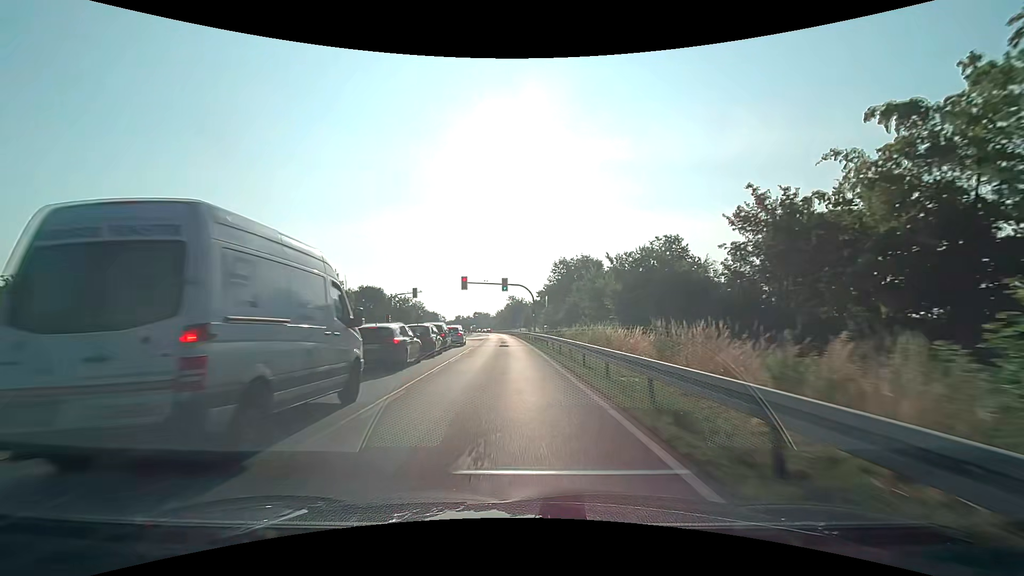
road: primary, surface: asphalt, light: Day
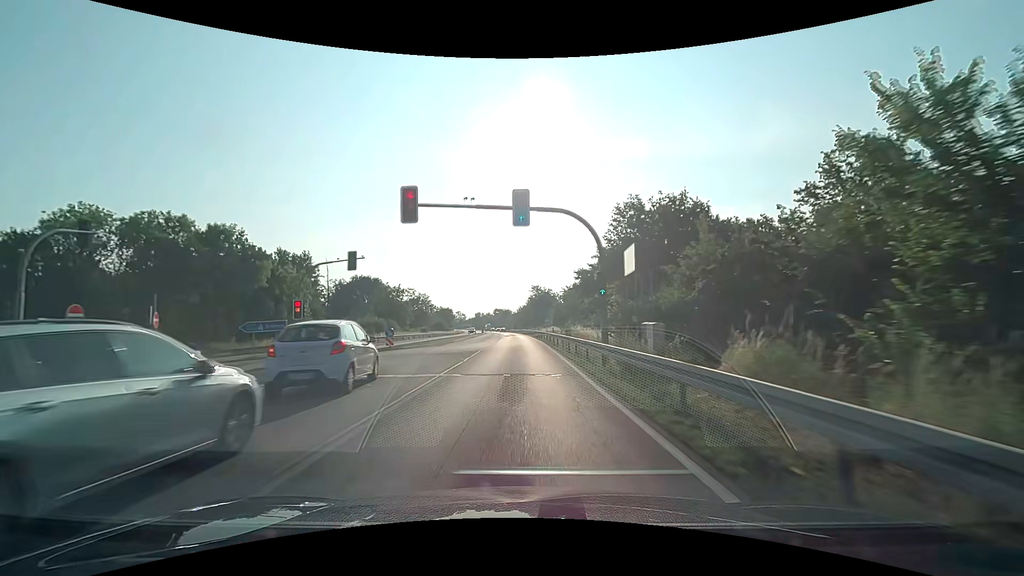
(-1.1, +32.6) m; -3°
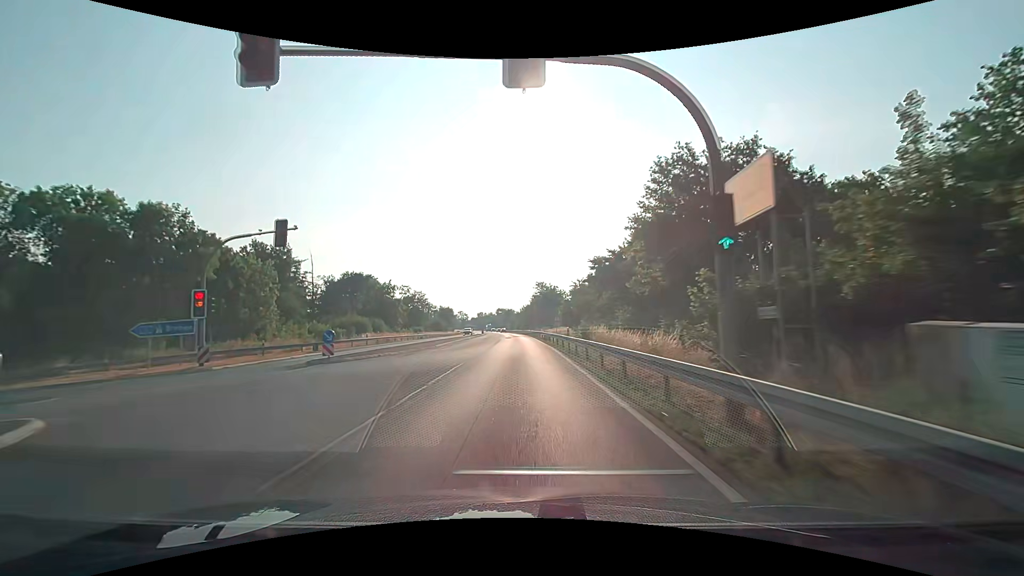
(0.0, +10.9) m; 0°
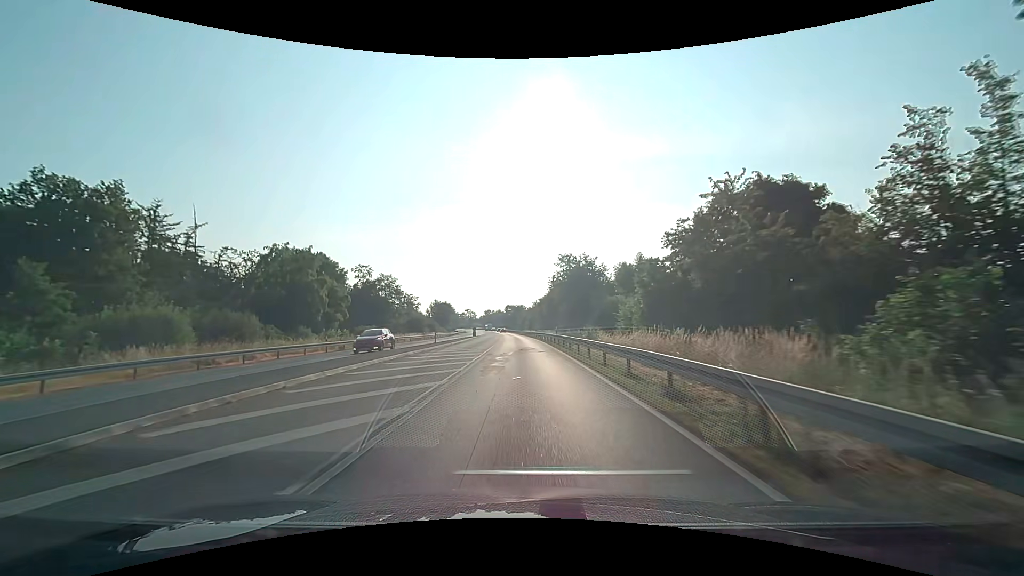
(-0.5, +43.3) m; -1°
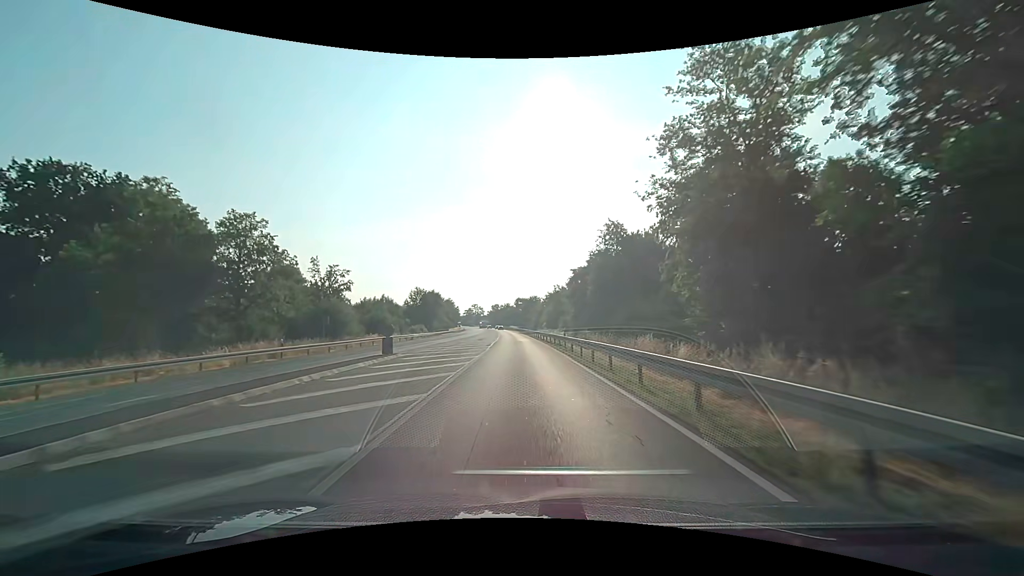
(-0.8, +53.9) m; -1°
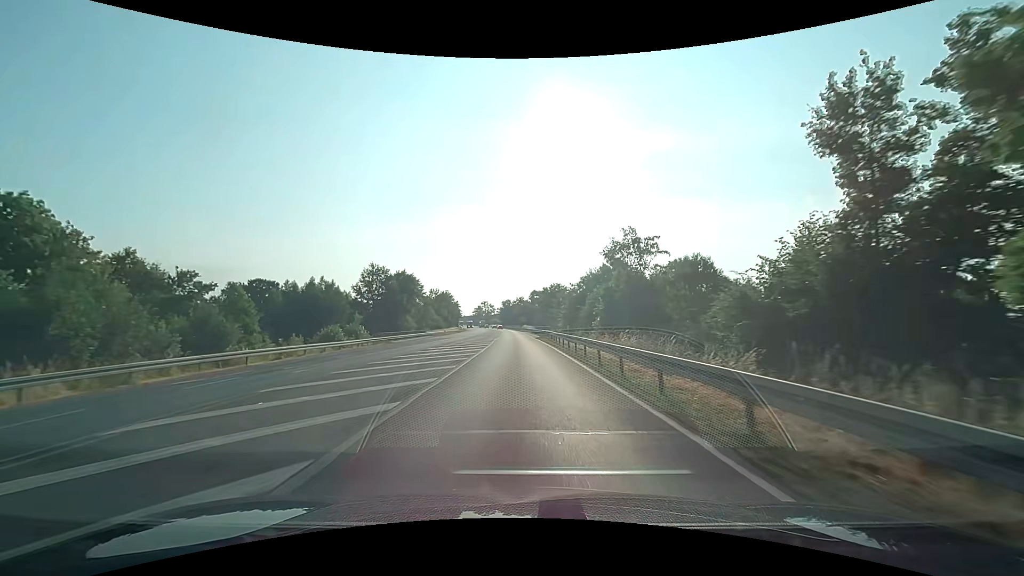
(-0.9, +54.1) m; -2°
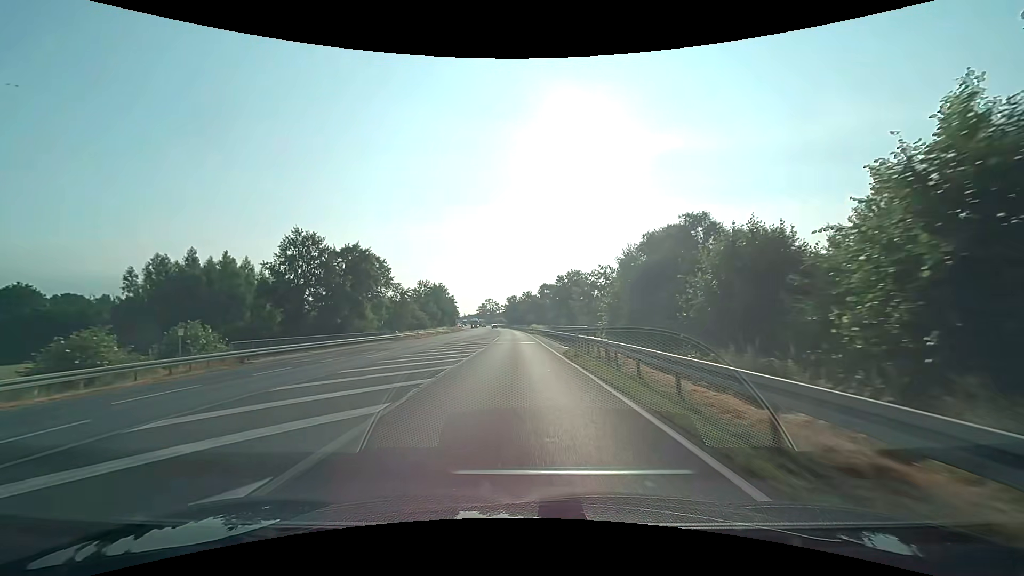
(-0.1, +32.4) m; -1°
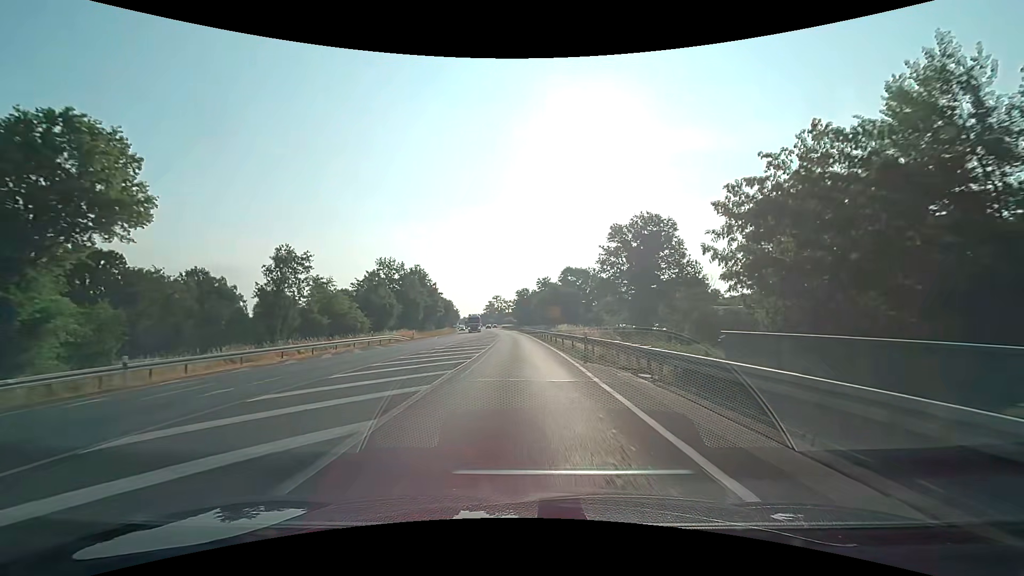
(-0.8, +53.7) m; -2°
(0, +10) (0, +20) (0, +30) (0, +40) (-1, +50) (-1, +60) (-2, +70) (-2, +80) (-3, +90) (-4, +100) m
